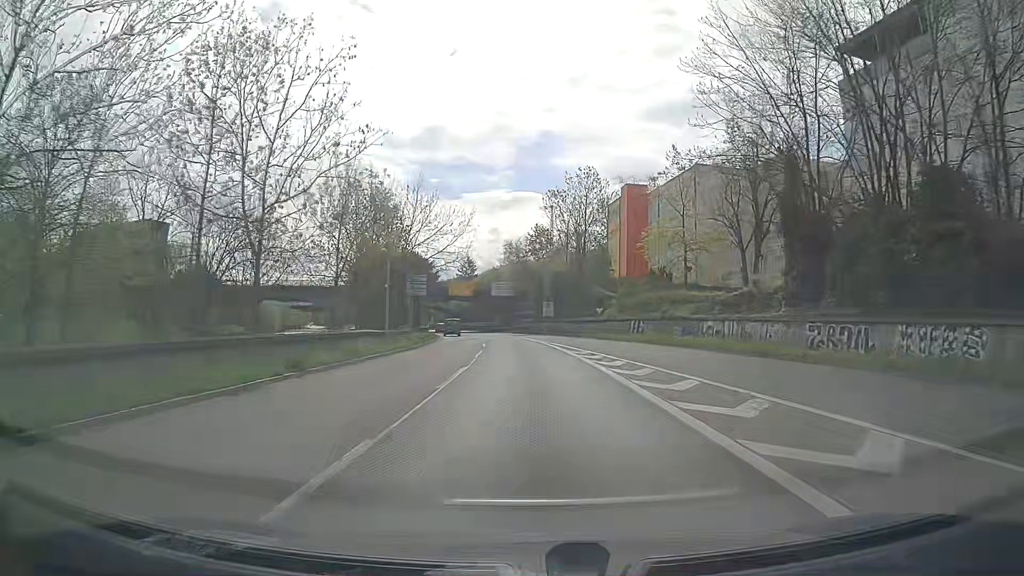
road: trunk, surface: asphalt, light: Day
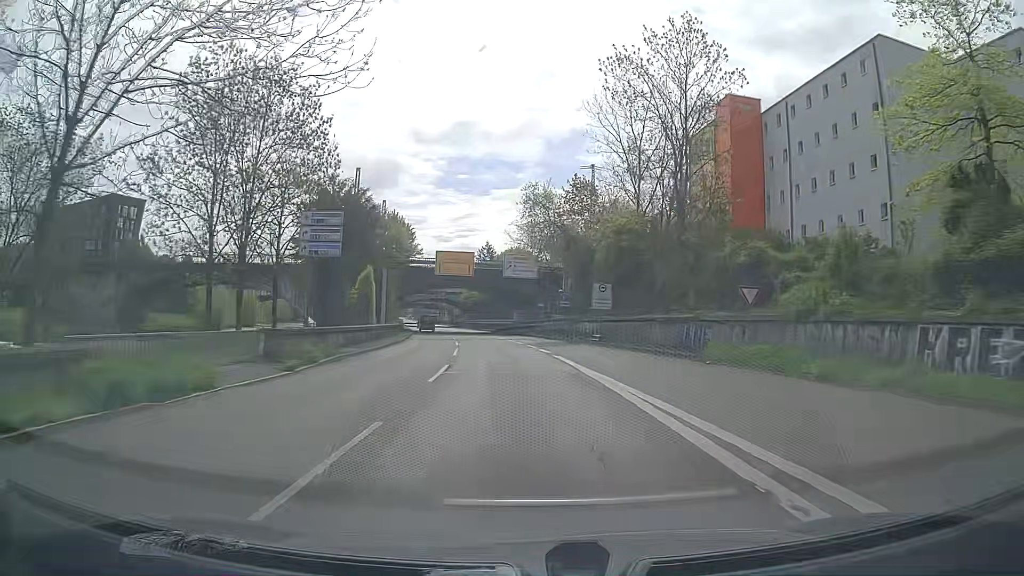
(-0.4, +34.9) m; -2°
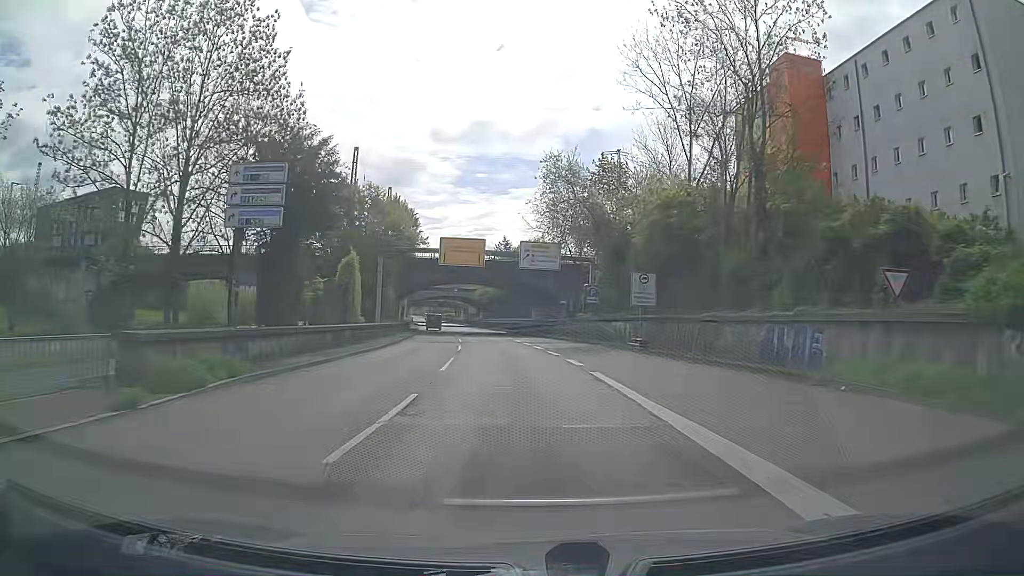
(-0.1, +8.8) m; -1°
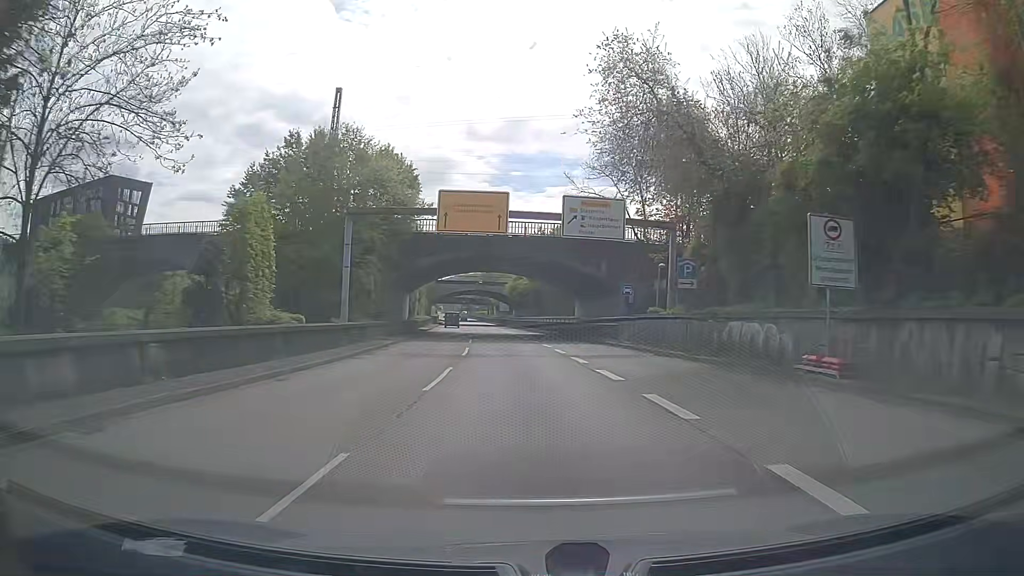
(-0.4, +17.7) m; -3°
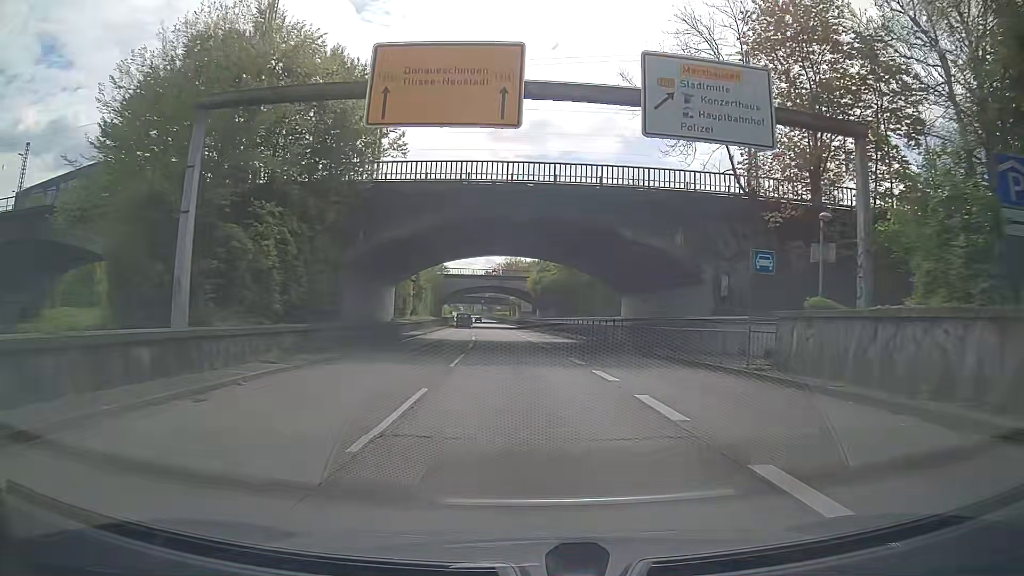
(-0.3, +17.9) m; -1°
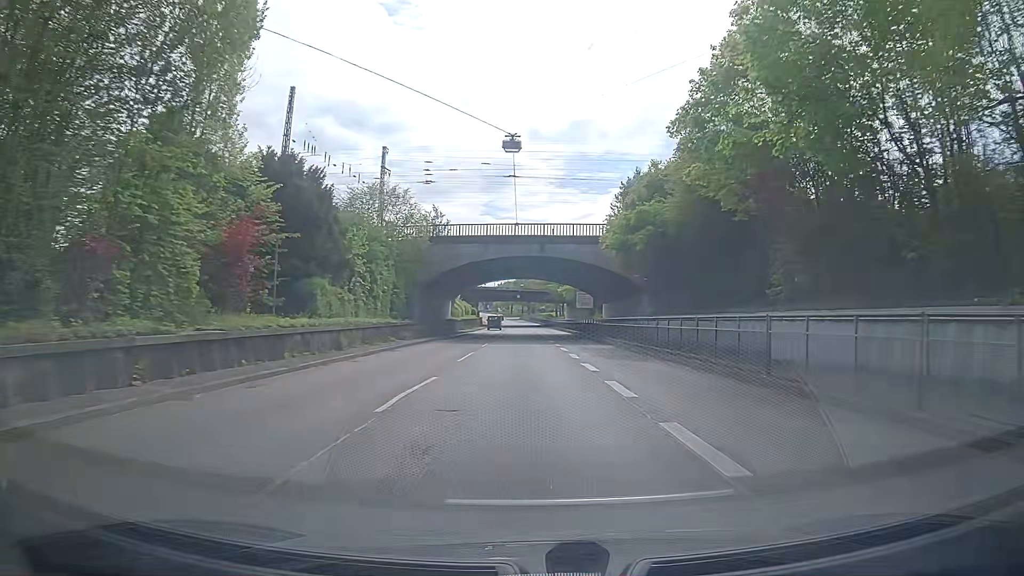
(-1.9, +45.2) m; -3°
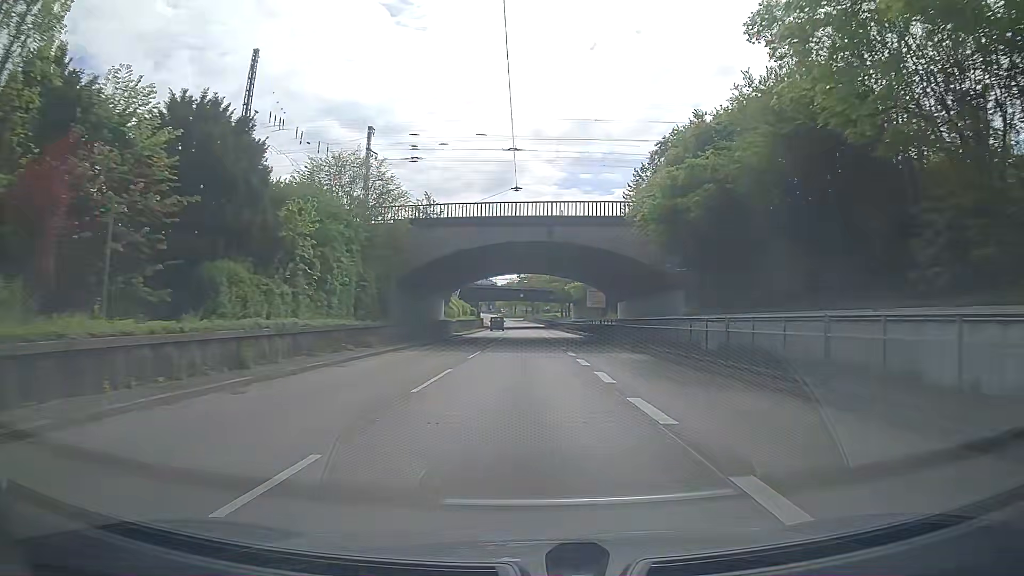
(-0.1, +9.1) m; -1°
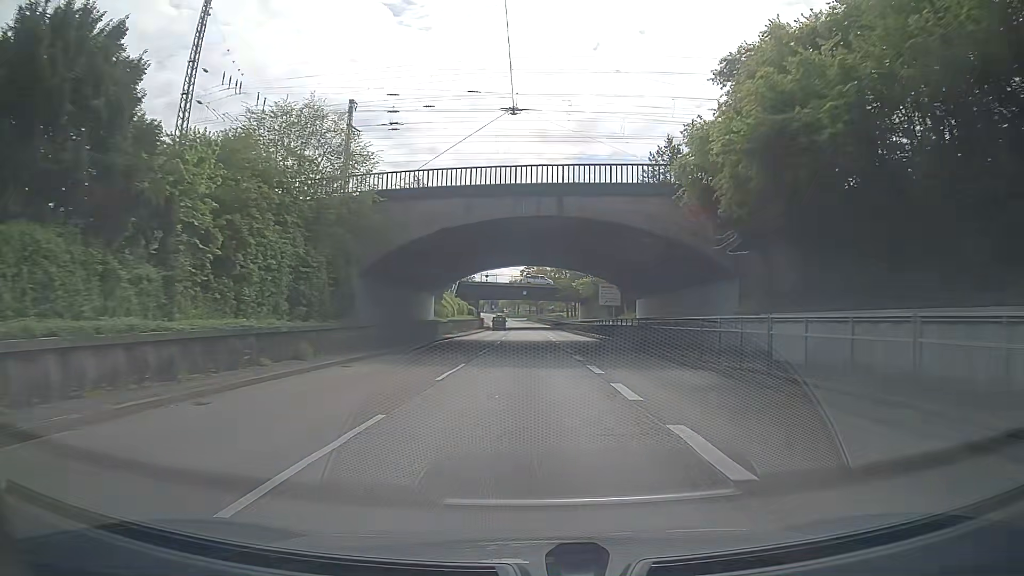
(-0.1, +9.1) m; 0°
(0, +10) (0, +20) (0, +30) (0, +40) (0, +50) (0, +60) (-1, +70) (-1, +80) (-1, +90) (-1, +100) m
